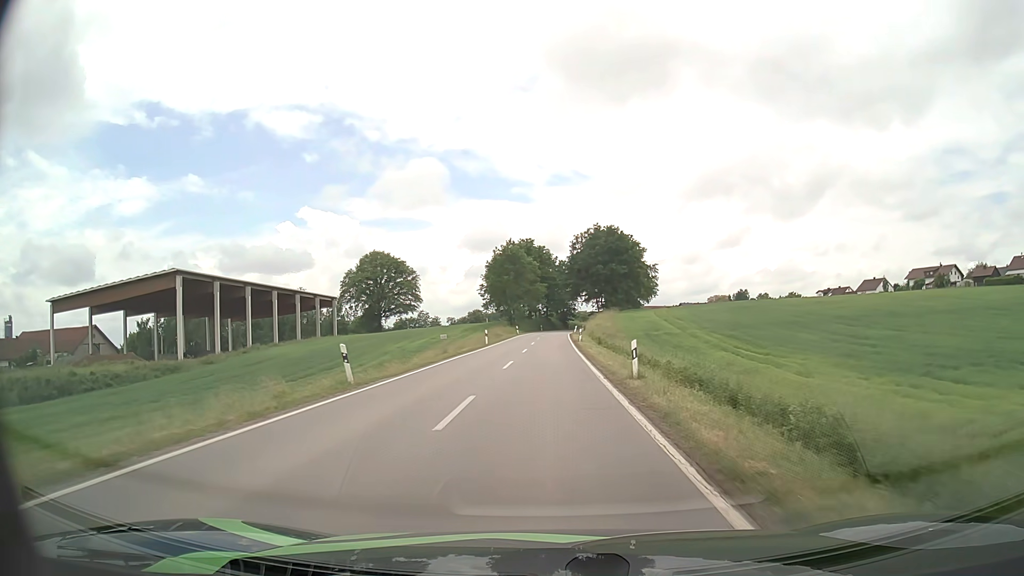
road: secondary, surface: asphalt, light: Day
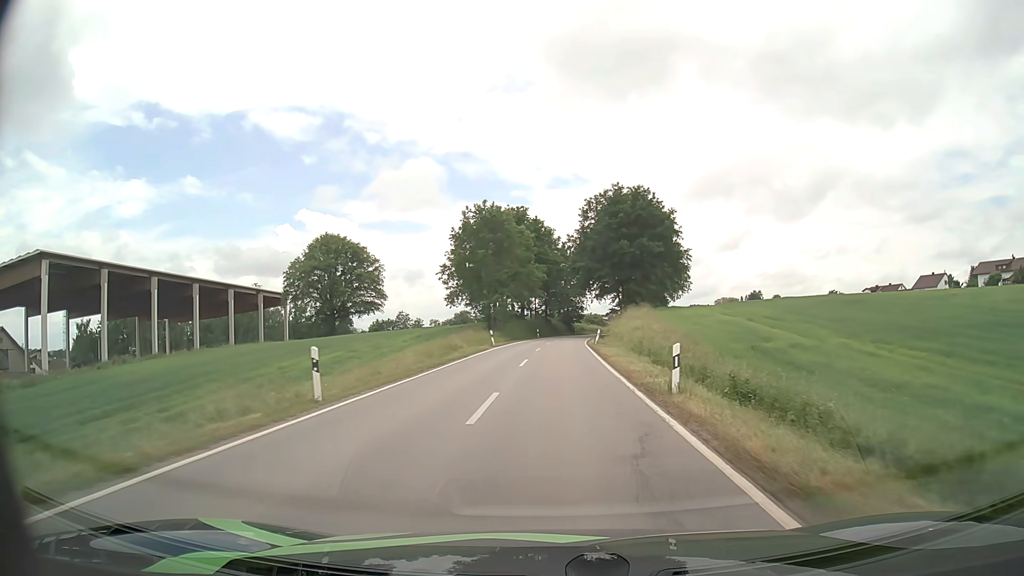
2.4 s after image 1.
(-0.2, +36.6) m; 0°
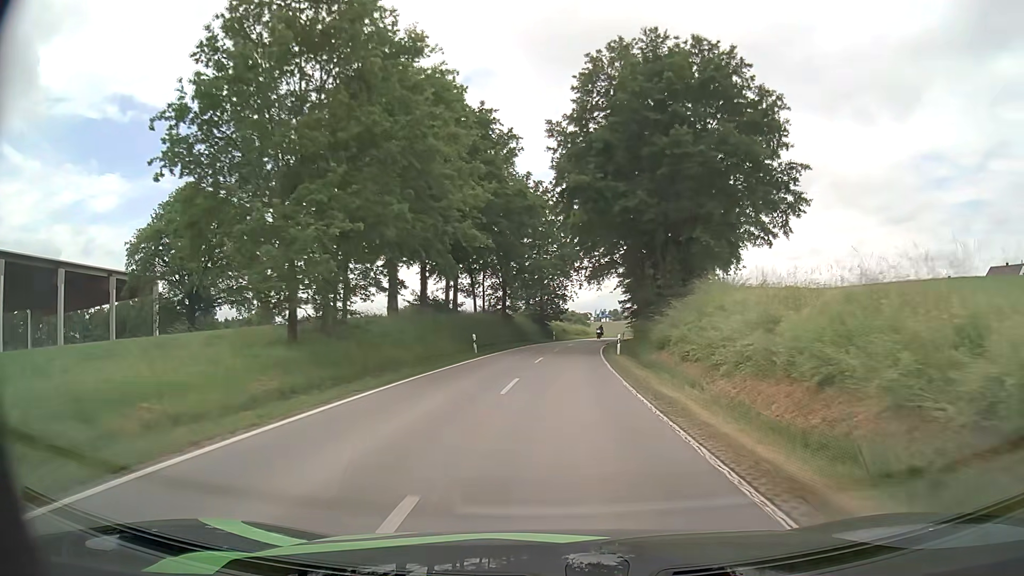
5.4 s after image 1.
(+0.7, +45.5) m; +3°
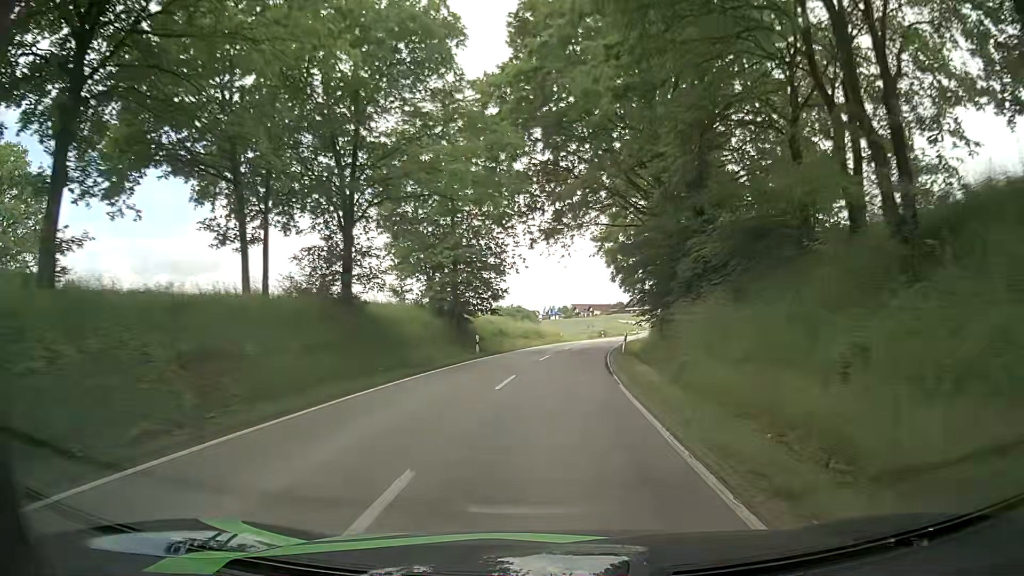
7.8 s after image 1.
(+1.2, +36.2) m; +5°
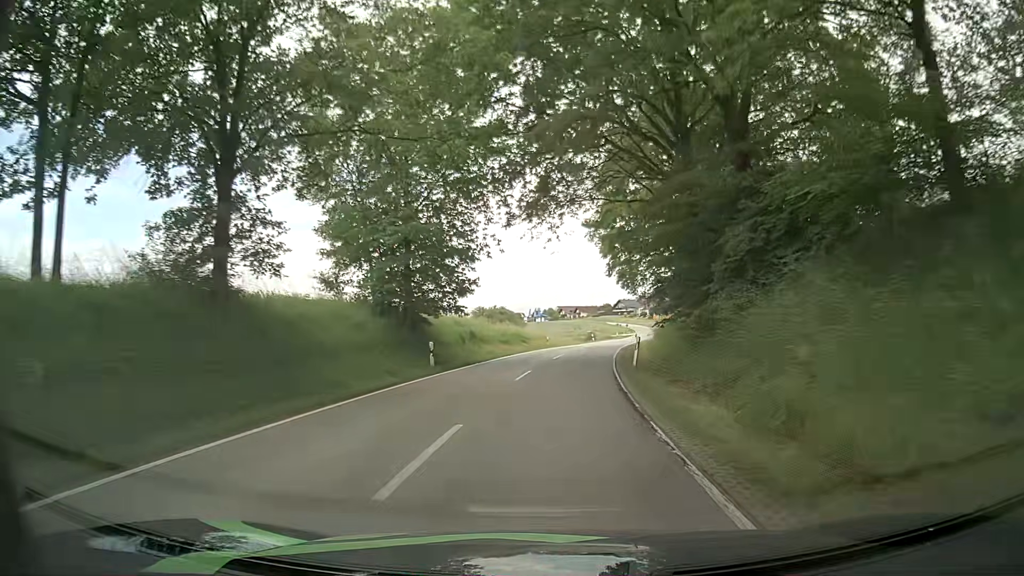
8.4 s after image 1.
(0.0, +9.1) m; +1°
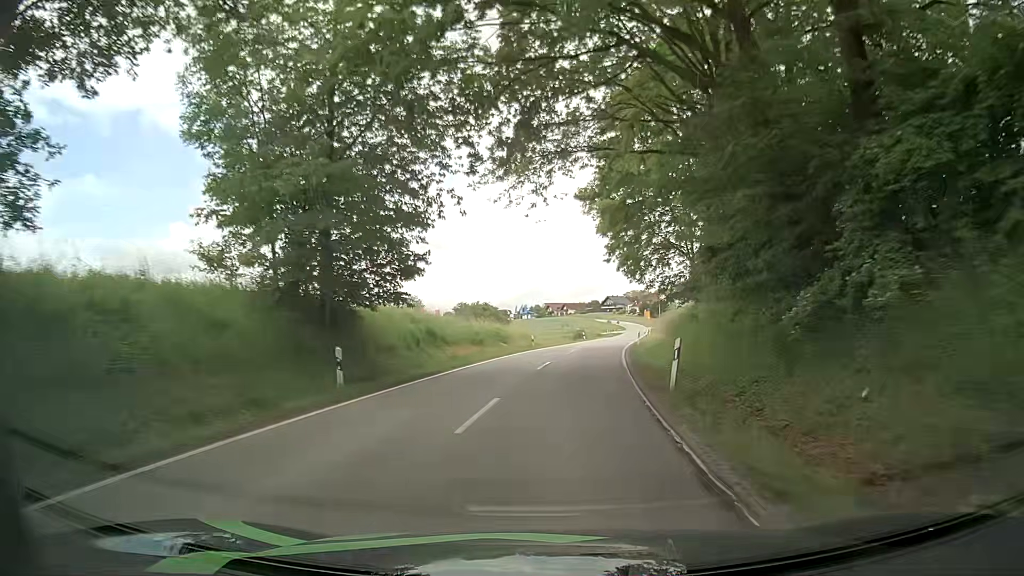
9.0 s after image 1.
(+0.1, +9.1) m; +2°
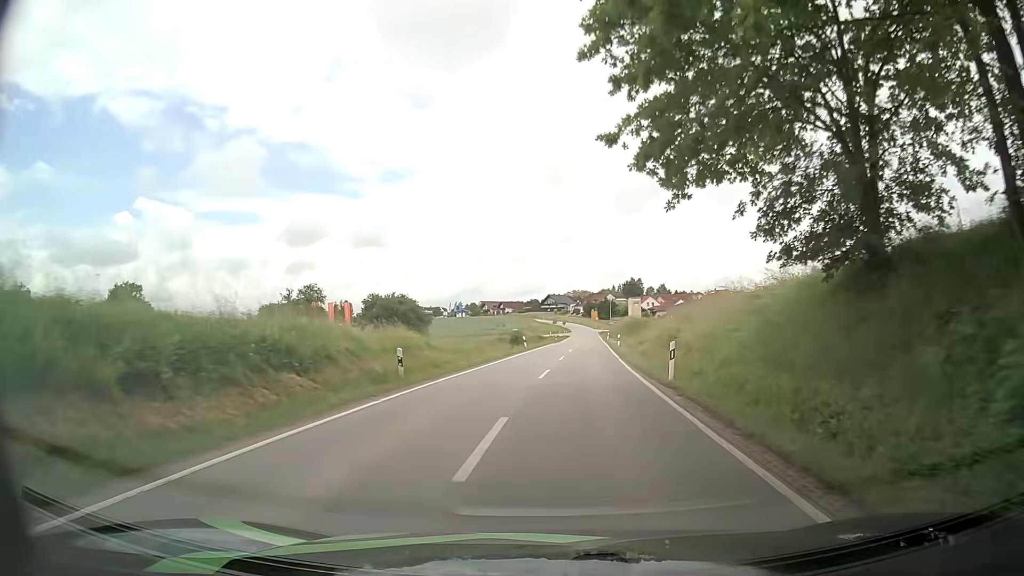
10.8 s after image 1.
(+0.8, +27.3) m; +4°
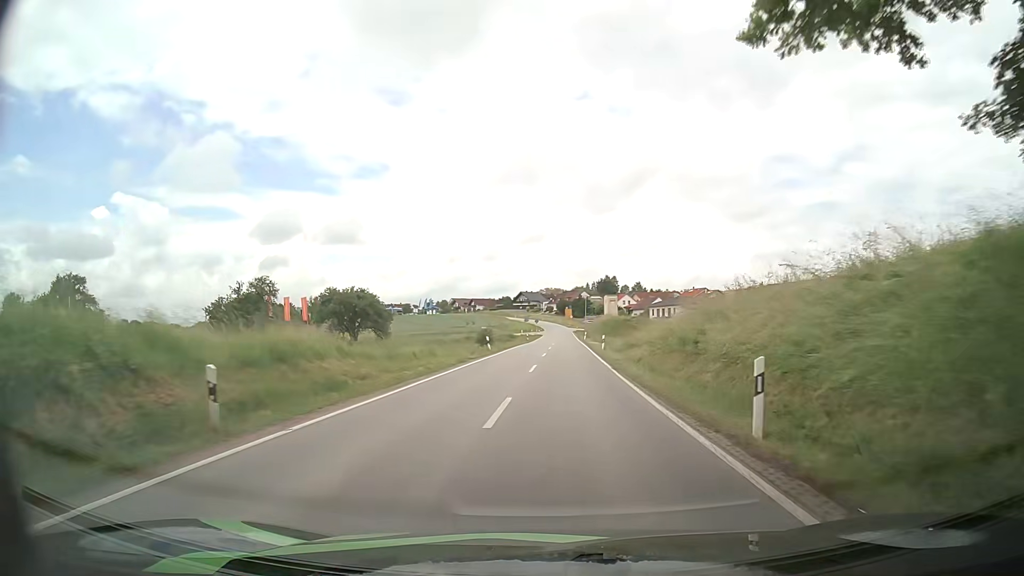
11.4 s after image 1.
(+0.2, +9.1) m; +3°
